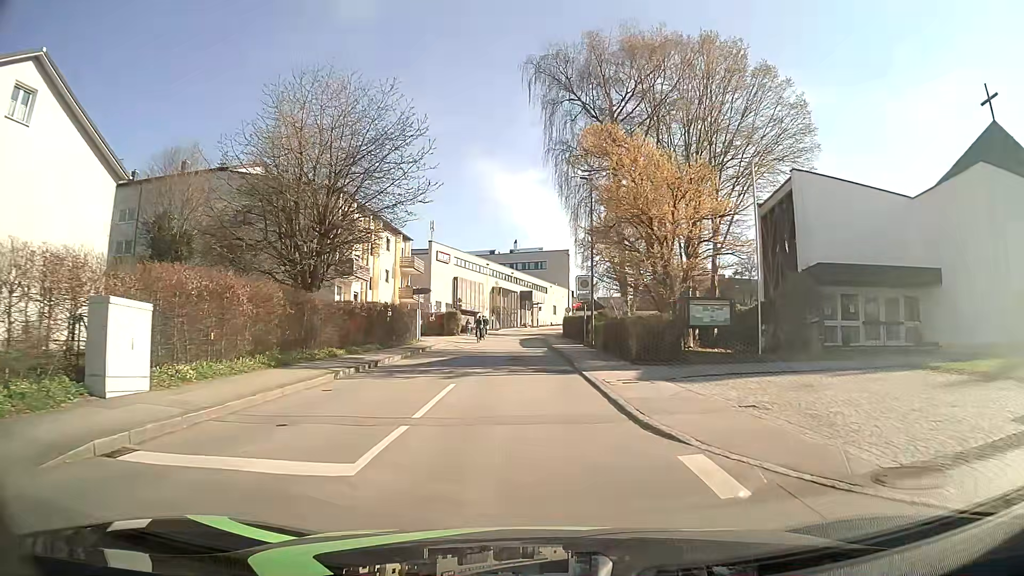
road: unclassified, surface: asphalt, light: Day
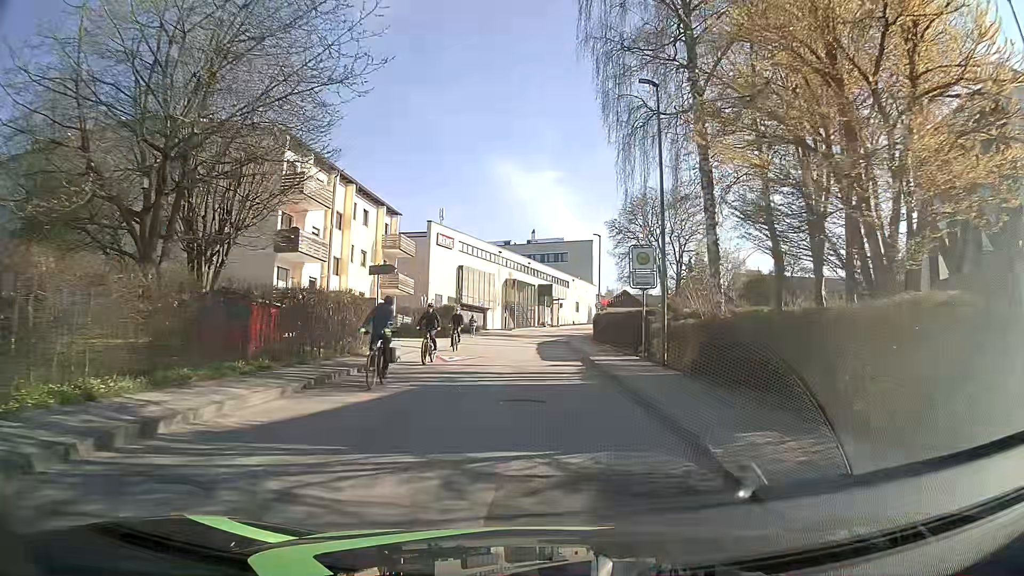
(-0.3, +14.0) m; -1°
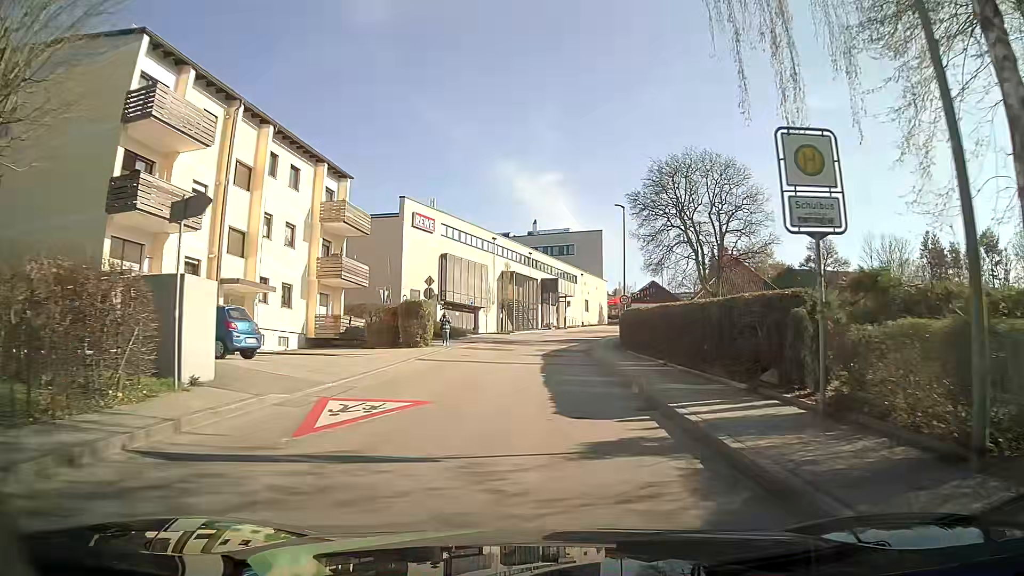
(-0.1, +14.0) m; -1°
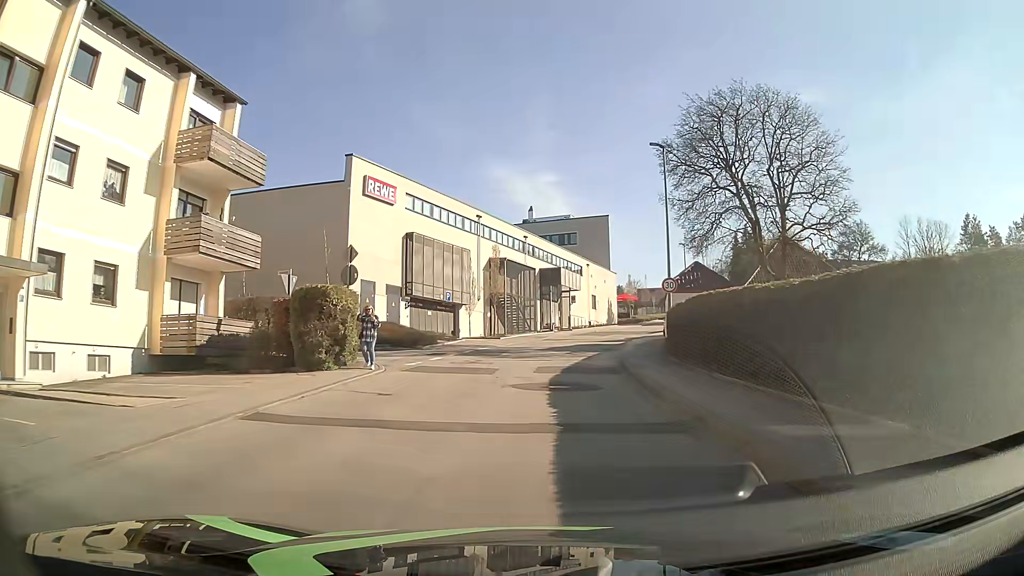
(+0.2, +14.0) m; +1°
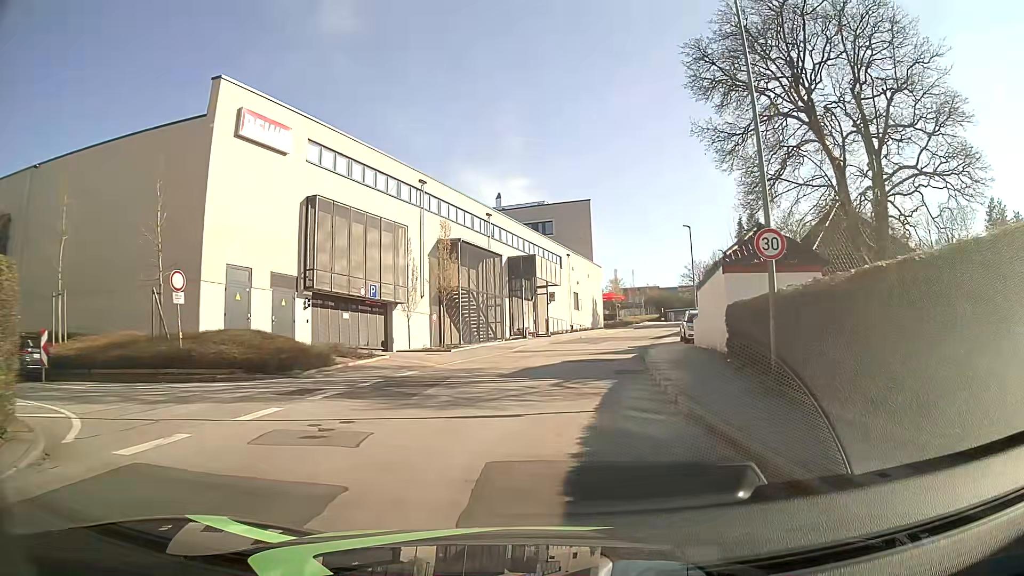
(+0.2, +13.9) m; +3°
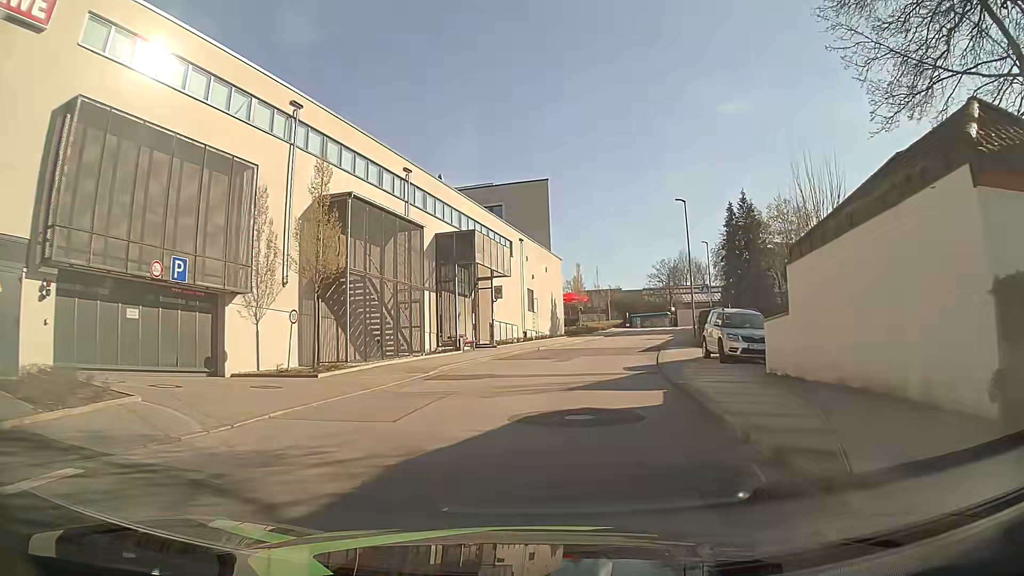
(+0.4, +13.8) m; +4°
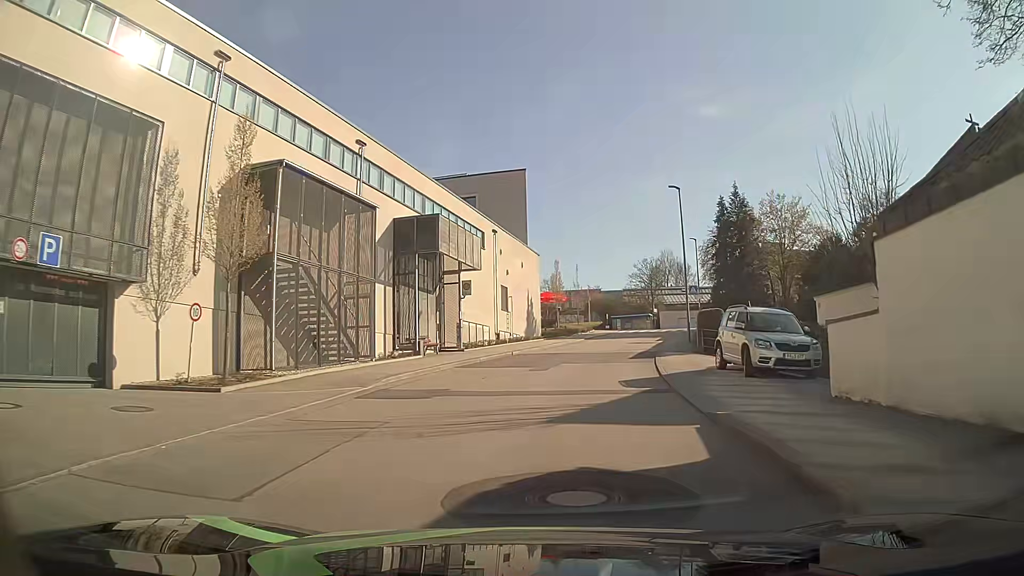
(+0.1, +4.6) m; +2°
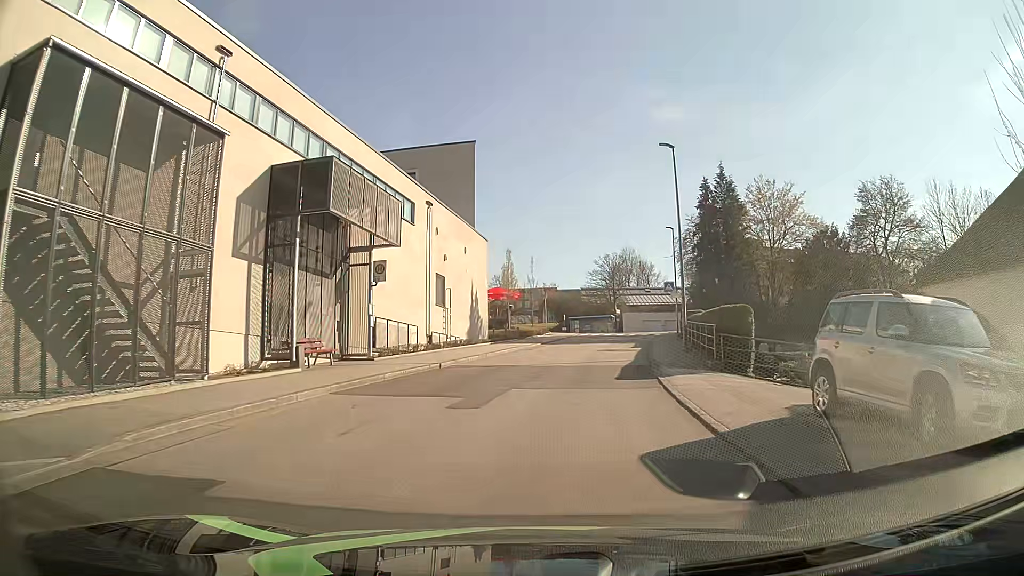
(+0.3, +9.2) m; +5°
